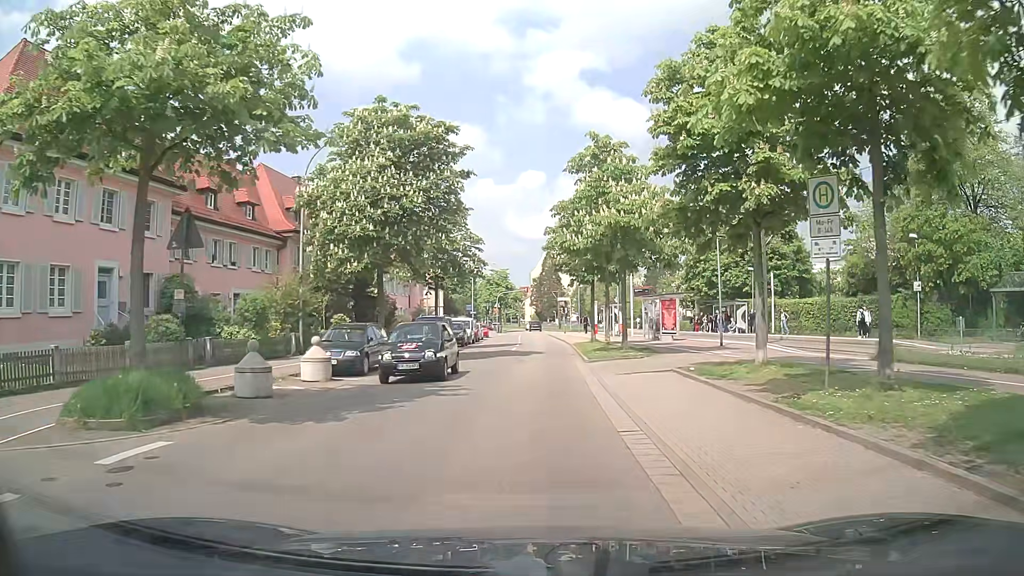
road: residential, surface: asphalt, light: Day
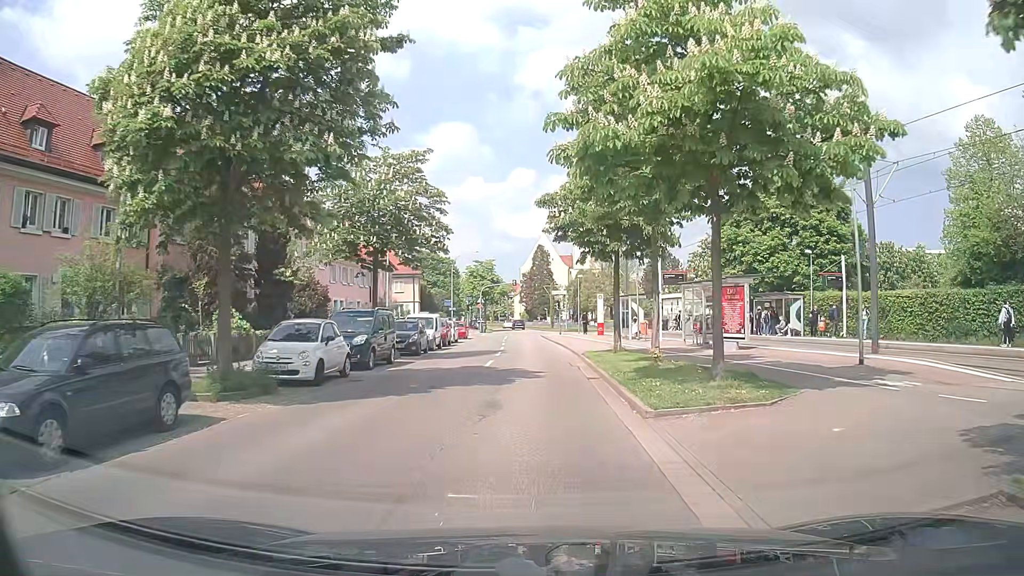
(+0.1, +13.3) m; +2°
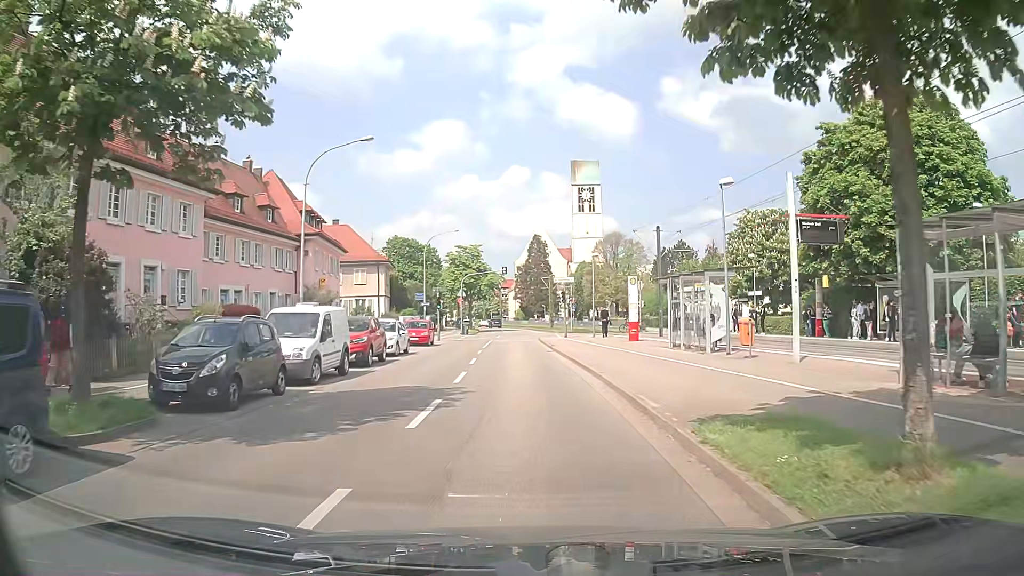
(-0.3, +17.7) m; -1°
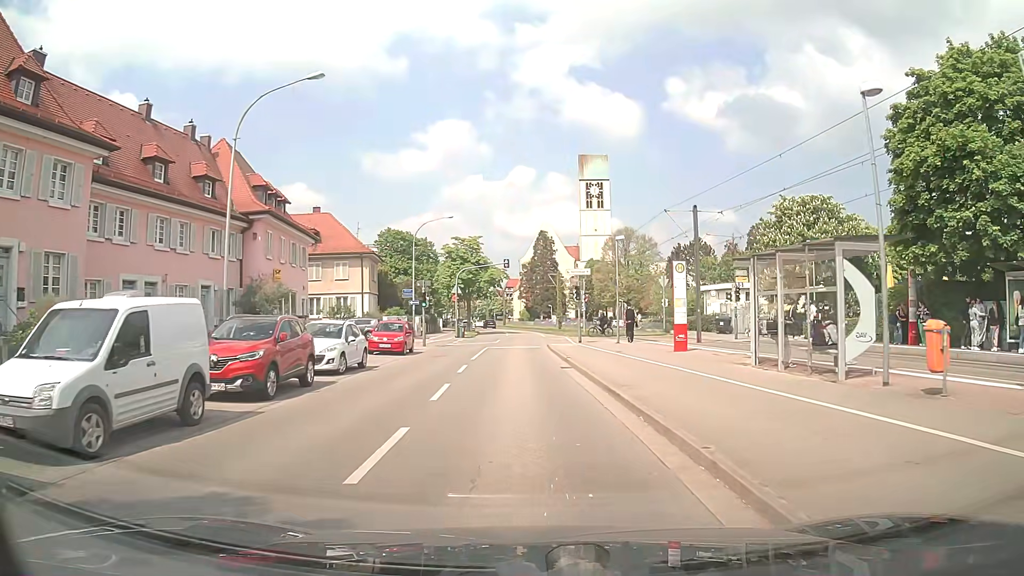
(-0.1, +8.8) m; 0°
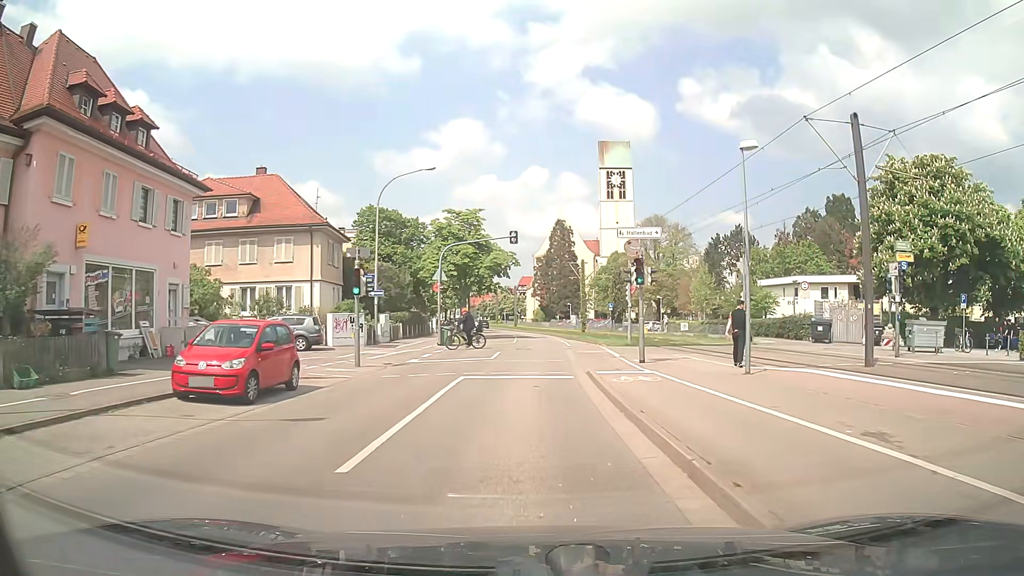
(-0.5, +17.6) m; -2°
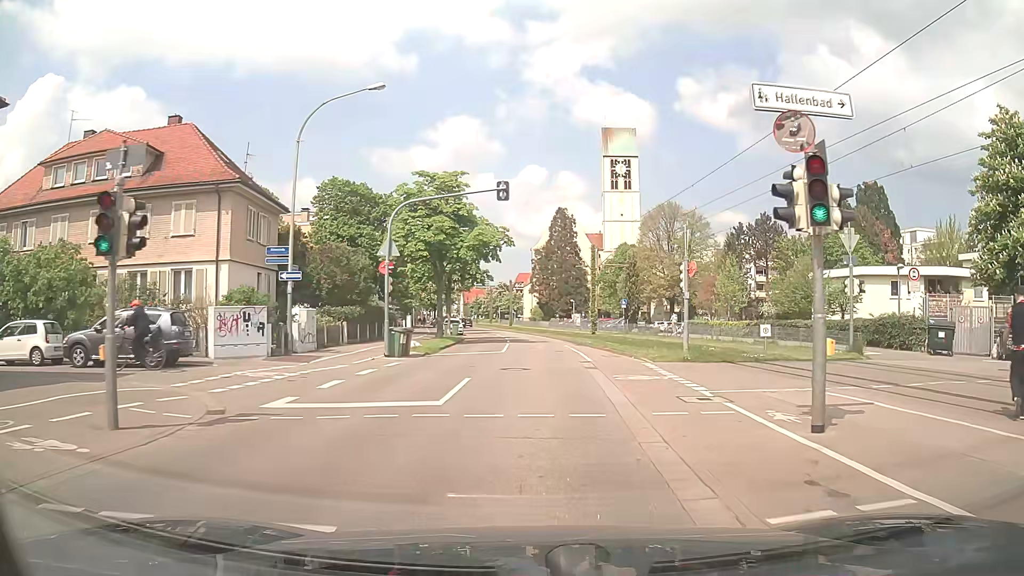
(+0.1, +13.3) m; +1°
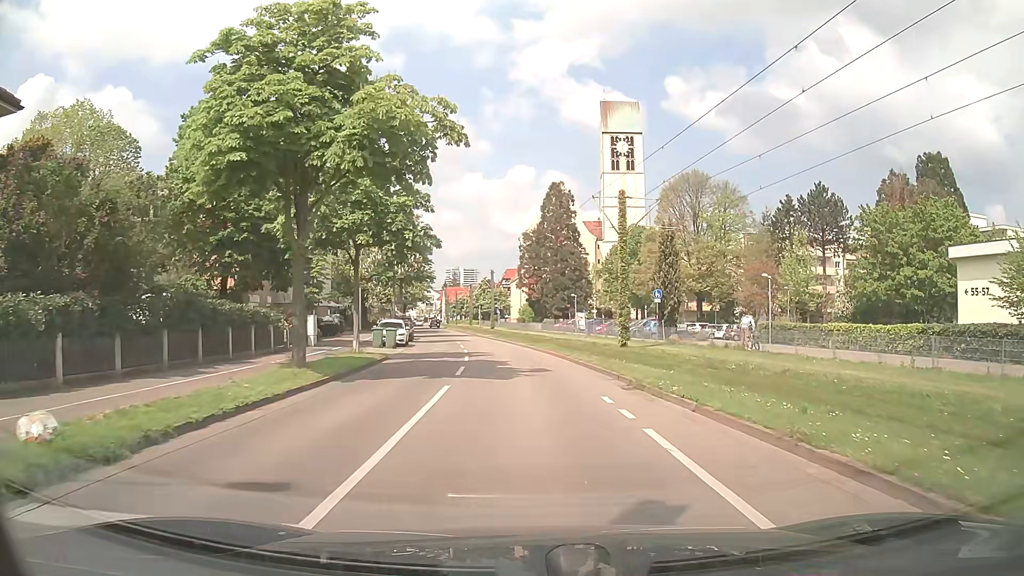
(+0.2, +23.0) m; +1°
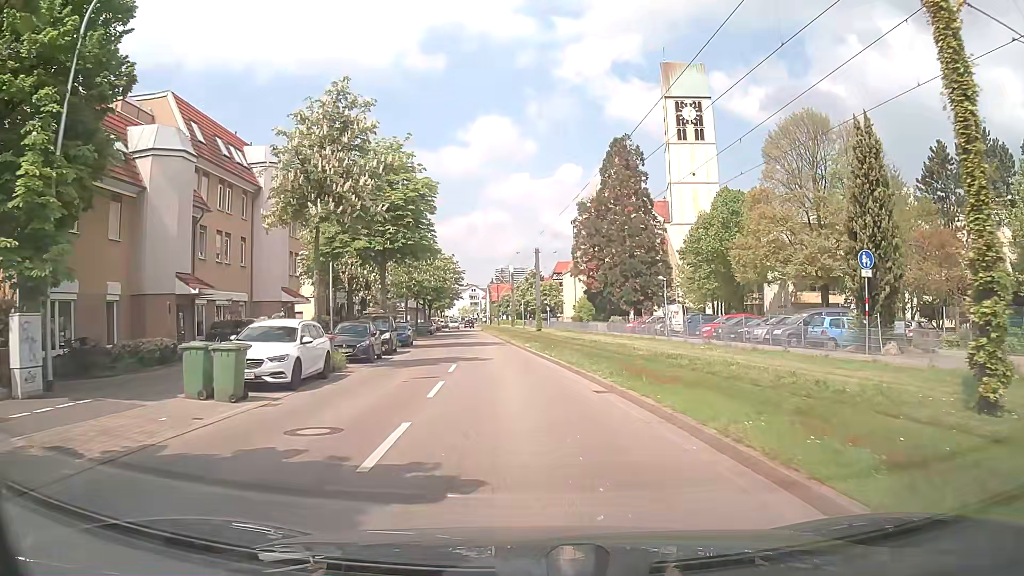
(-0.8, +23.6) m; -5°
(0, +10) (-1, +20) (-1, +30) (-2, +40) (-3, +50) (-4, +60) (-5, +70) (-6, +80) (-7, +90) (-9, +100) m
